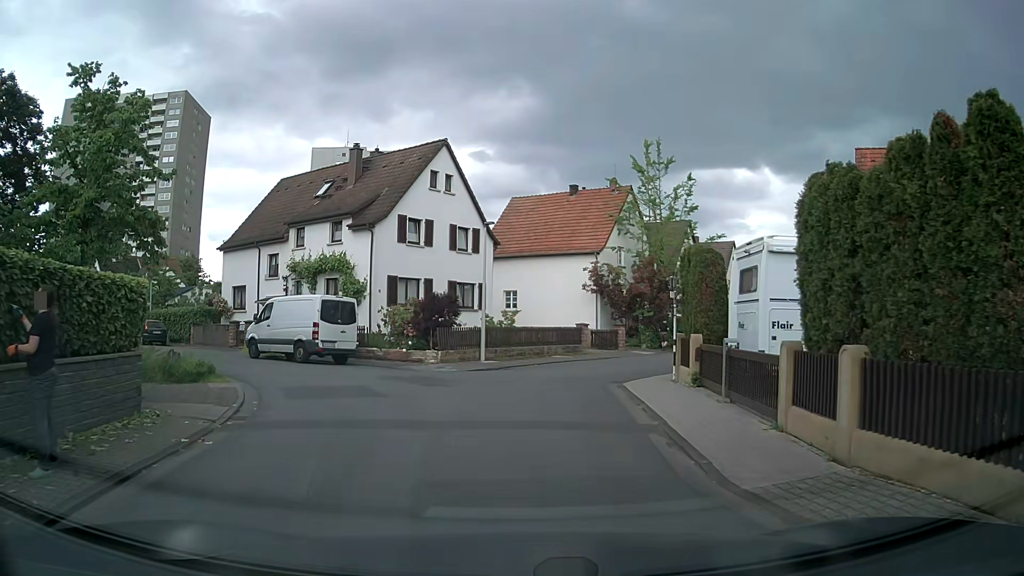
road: residential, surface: asphalt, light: Day
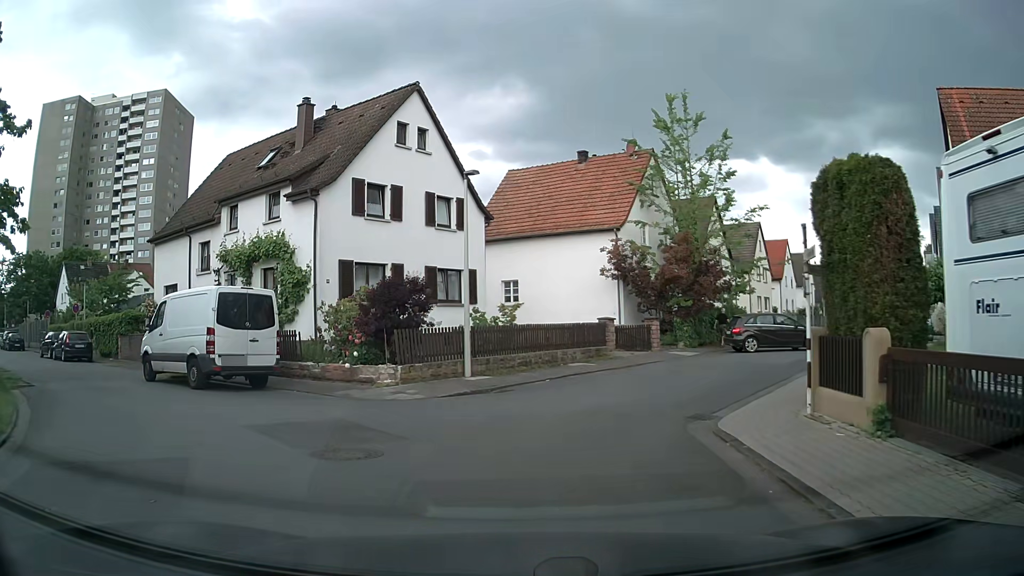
(+0.2, +8.2) m; +1°
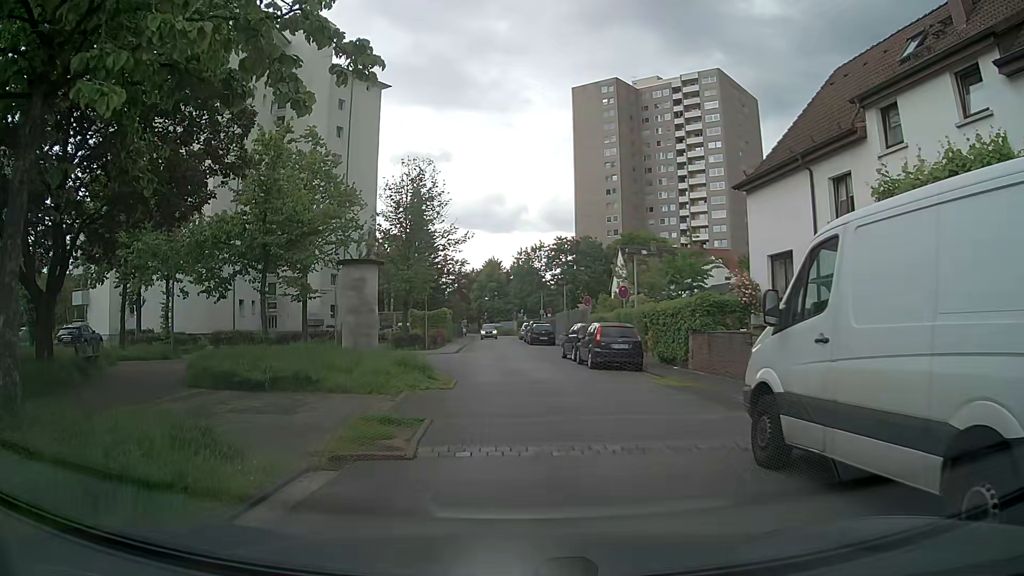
(-5.7, +10.7) m; -52°
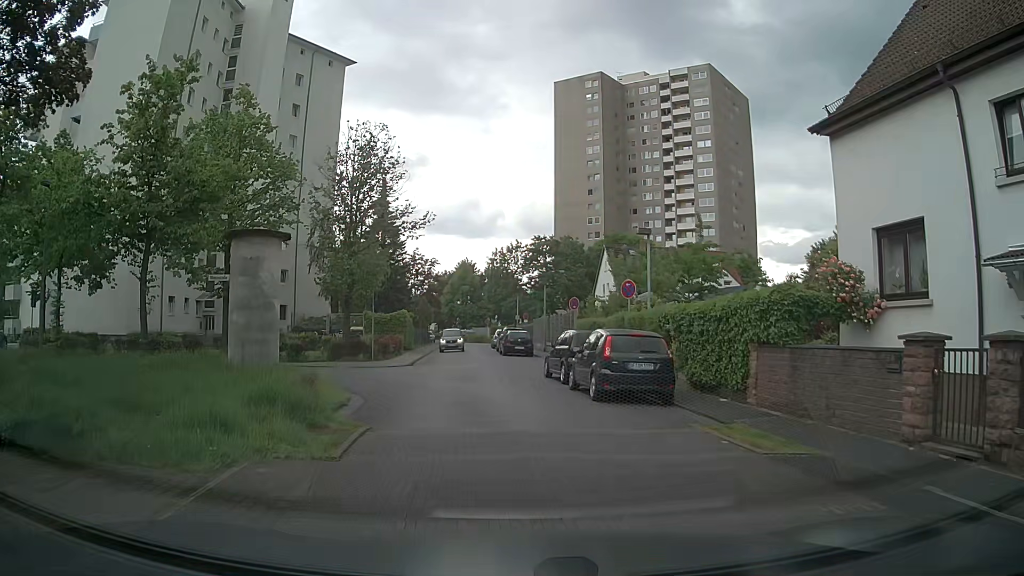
(+0.2, +7.5) m; -1°
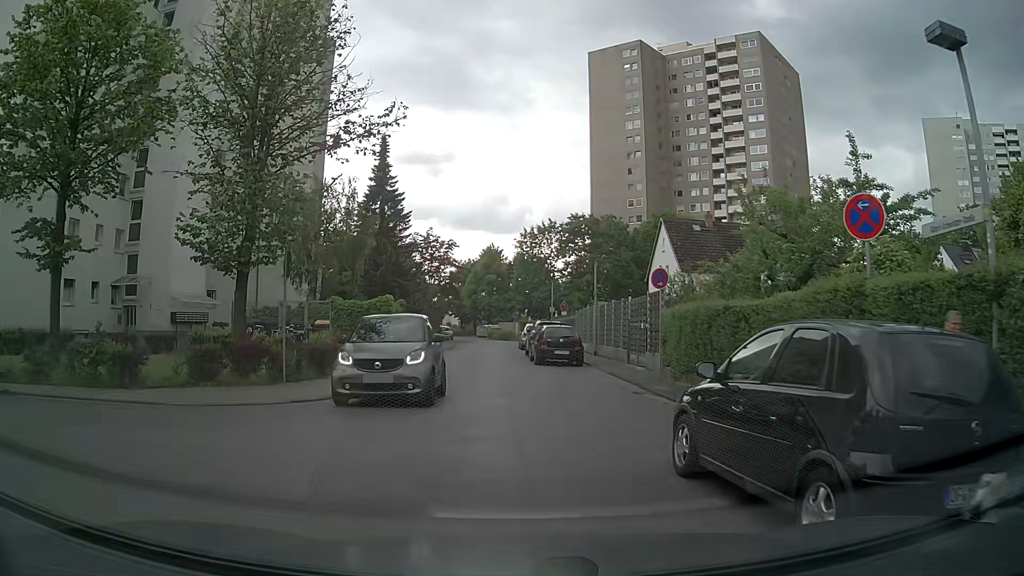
(+0.6, +14.2) m; 0°
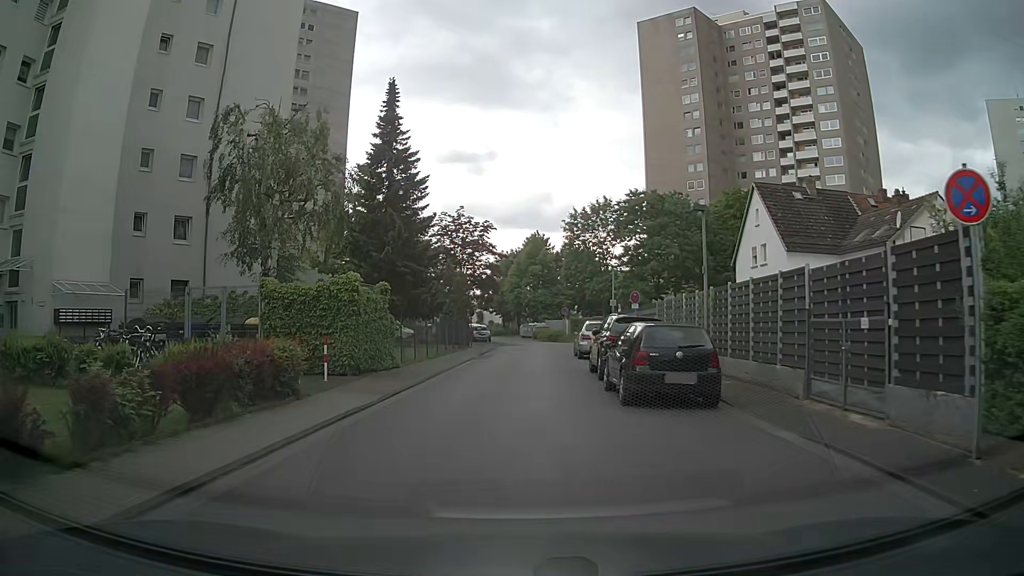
(-0.1, +12.9) m; -4°
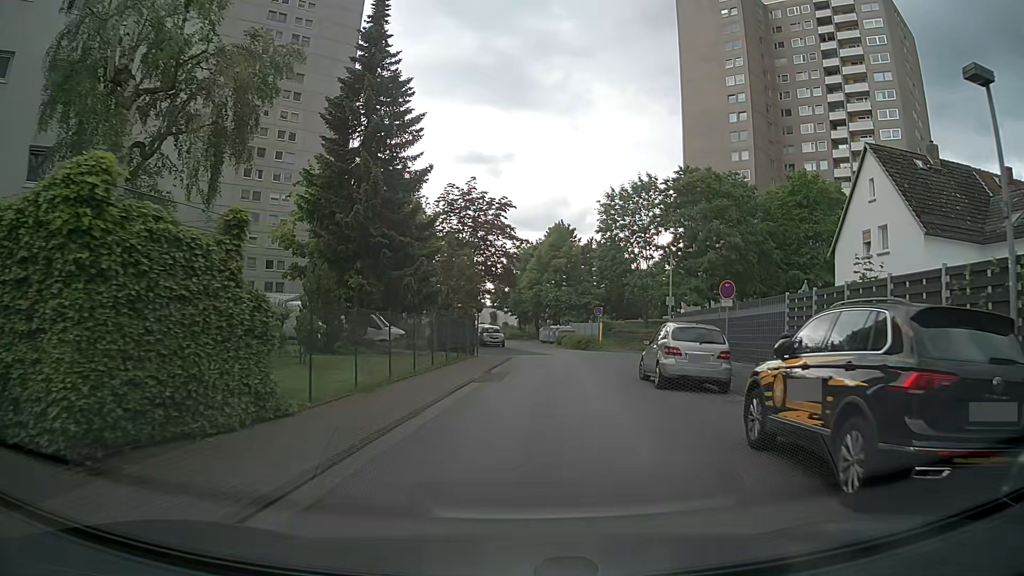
(-0.3, +12.2) m; -1°
